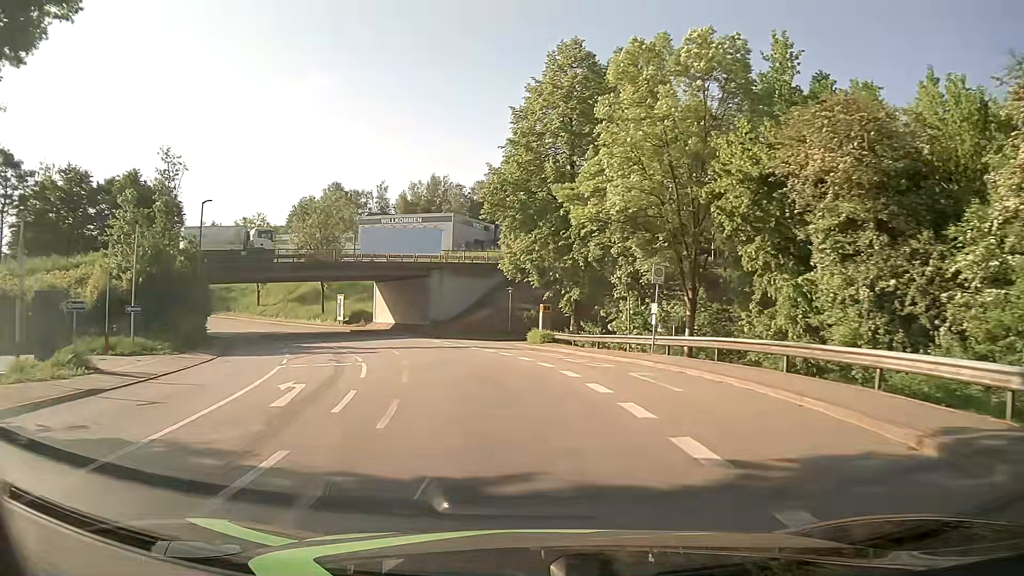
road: tertiary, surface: asphalt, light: Day
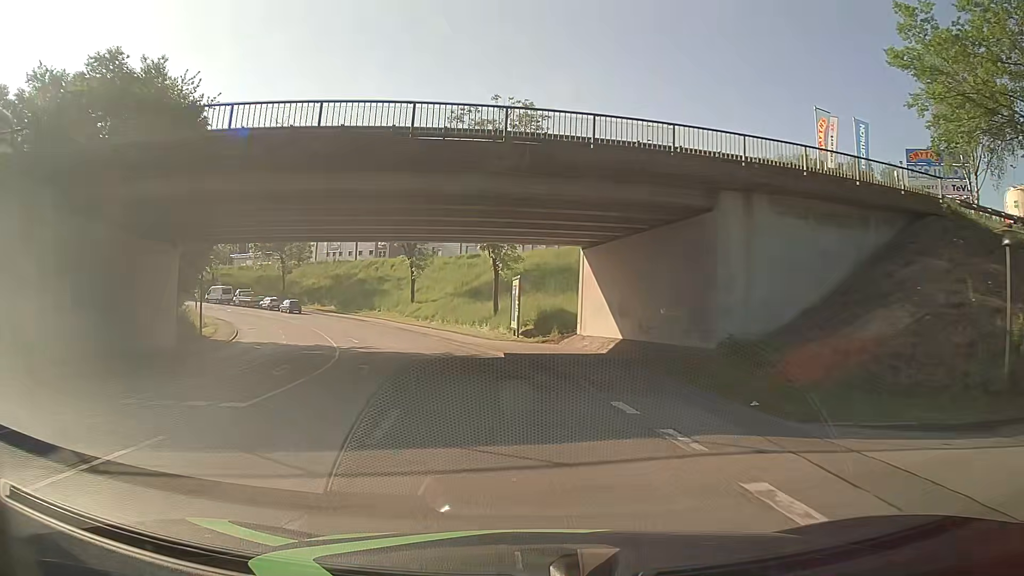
(-6.4, +36.8) m; -21°
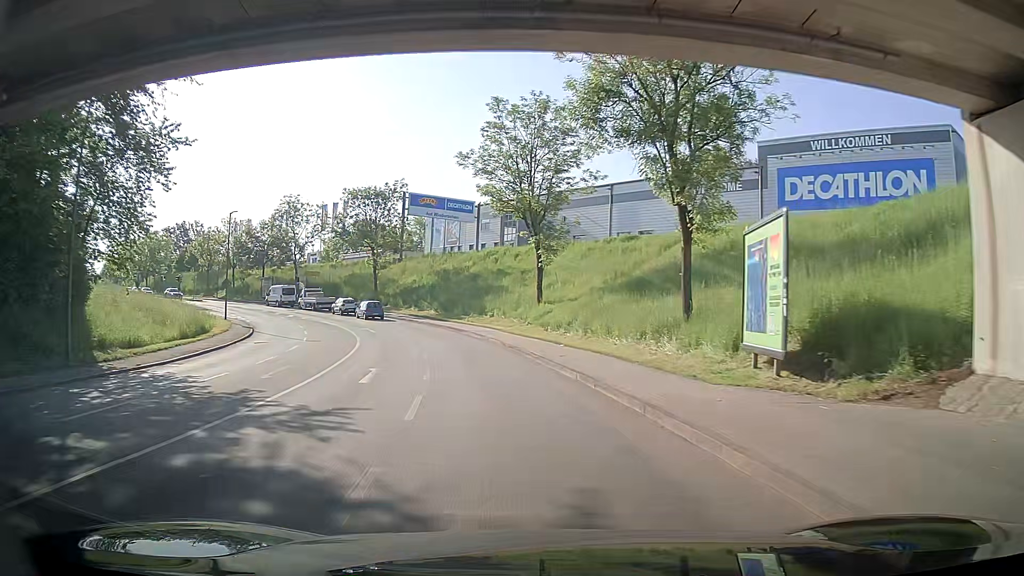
(-2.2, +22.5) m; -11°
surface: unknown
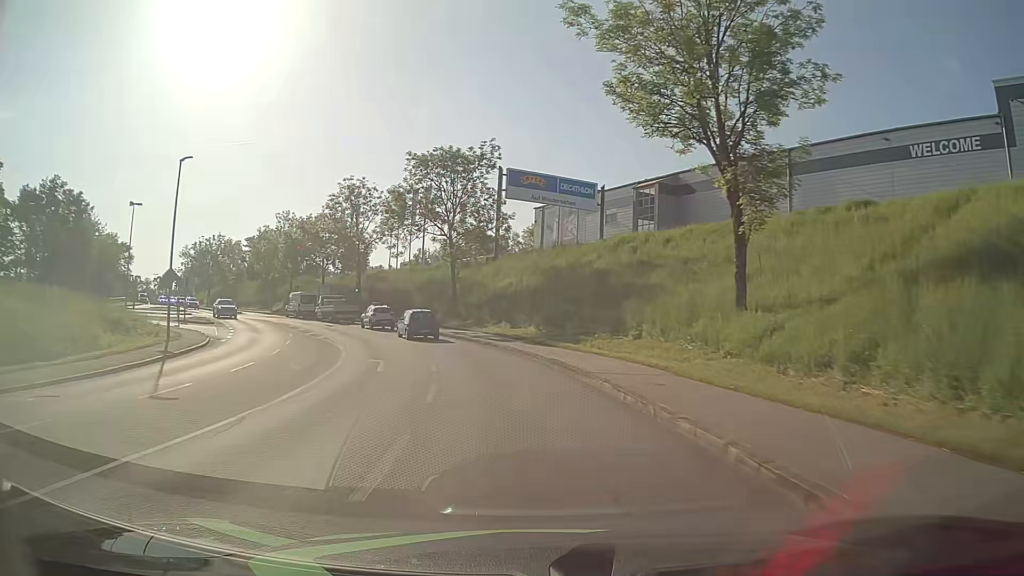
(-2.0, +22.5) m; -11°
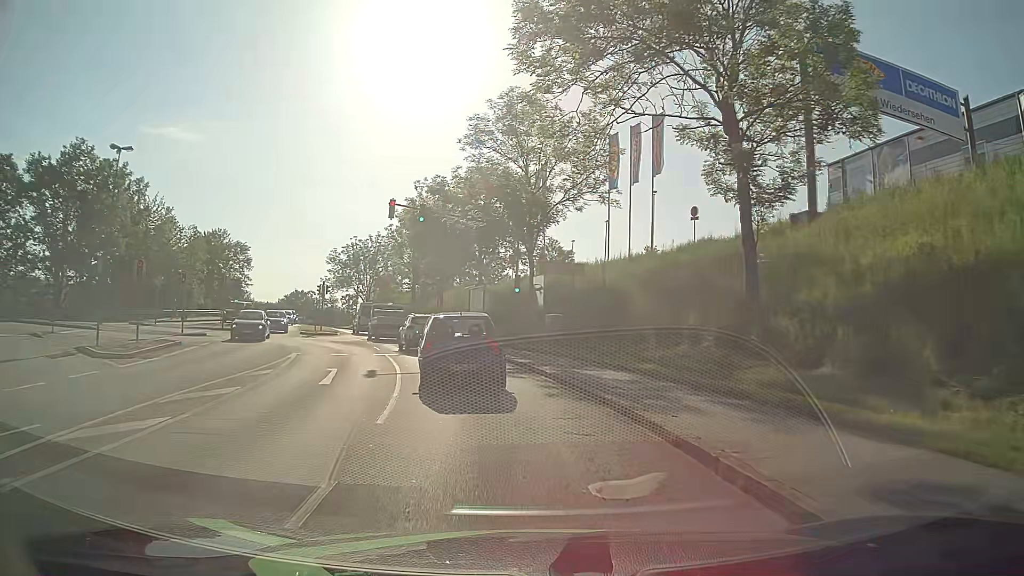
(-4.8, +32.0) m; -19°
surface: asphalt
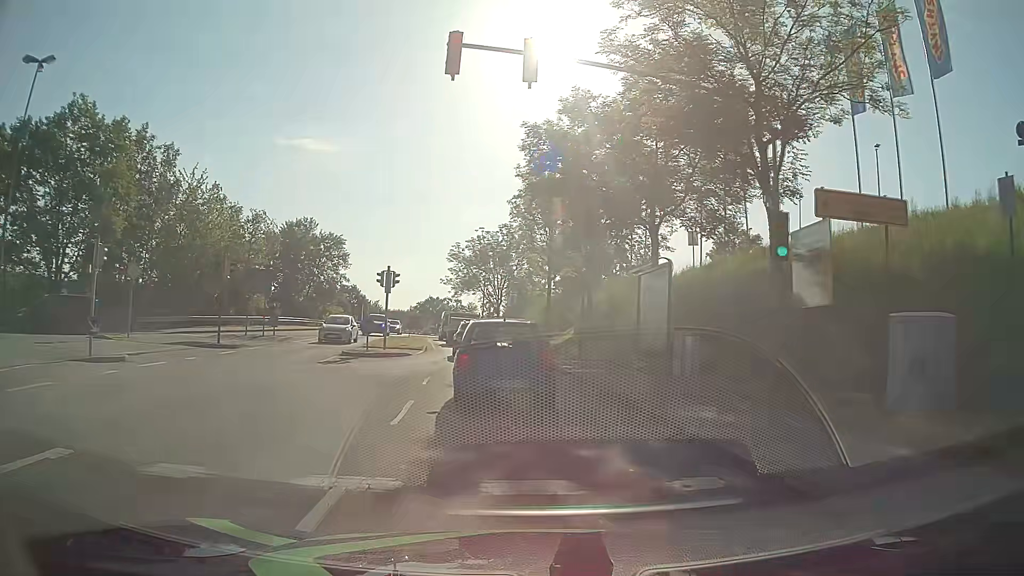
(-2.2, +18.7) m; -12°
